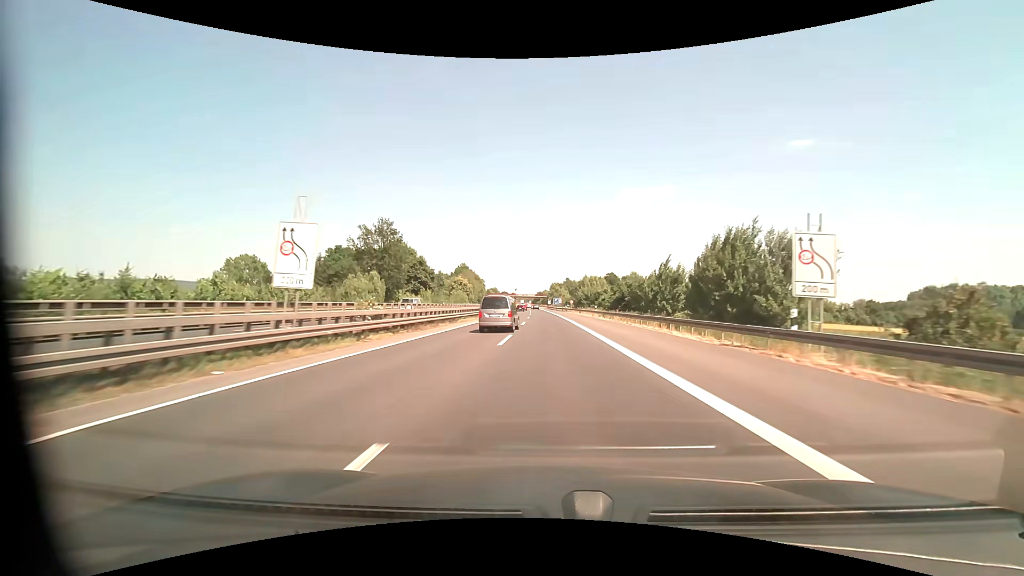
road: motorway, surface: asphalt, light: Day
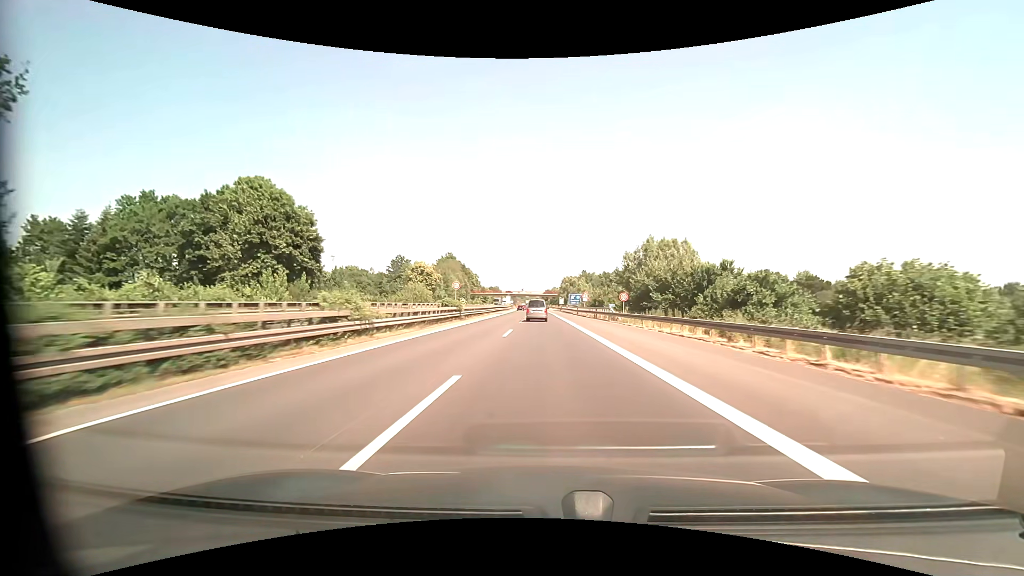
(-0.4, +67.6) m; -1°
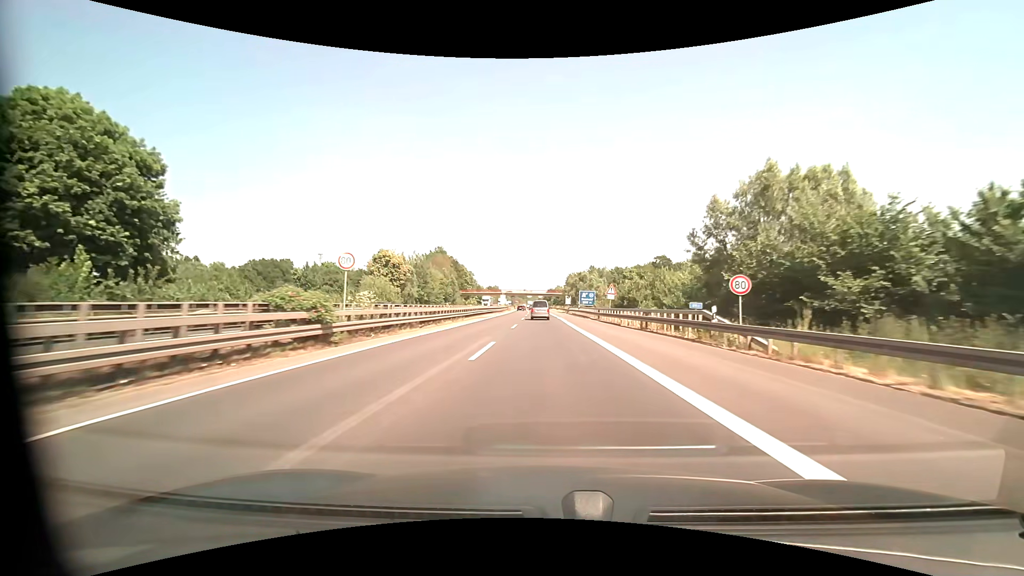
(-0.1, +27.2) m; 0°
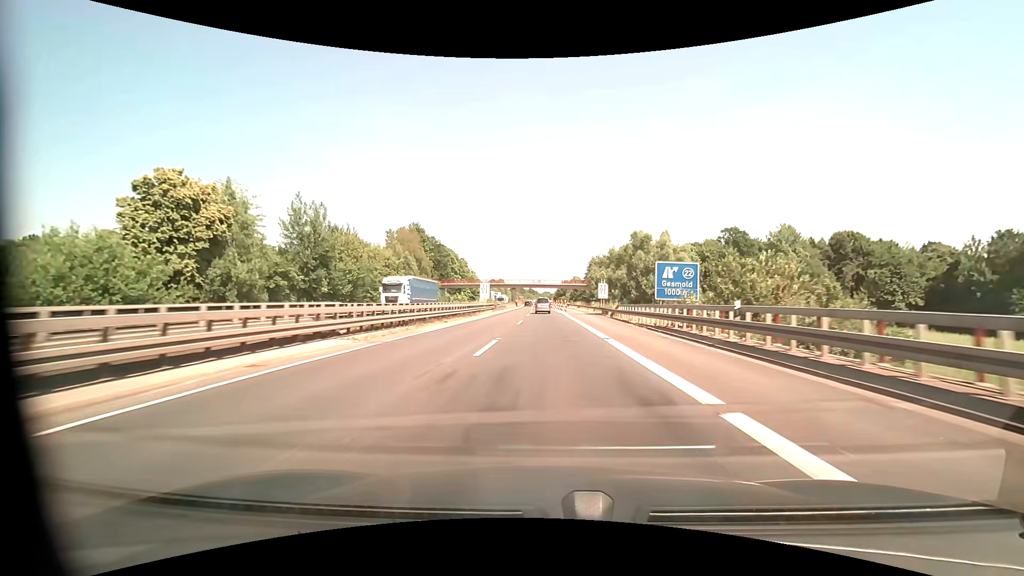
(-0.5, +54.0) m; -1°
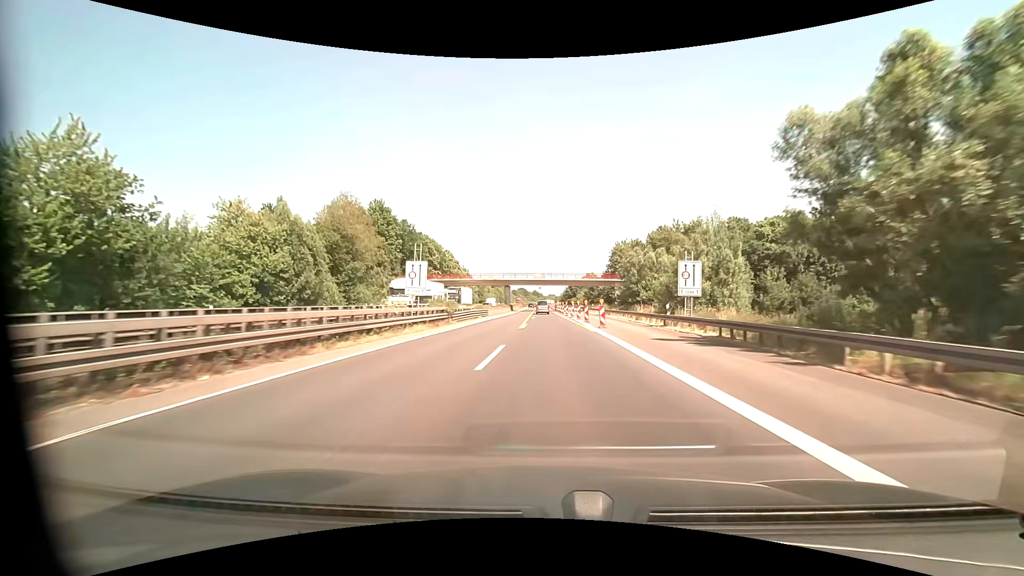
(-0.3, +38.0) m; -1°
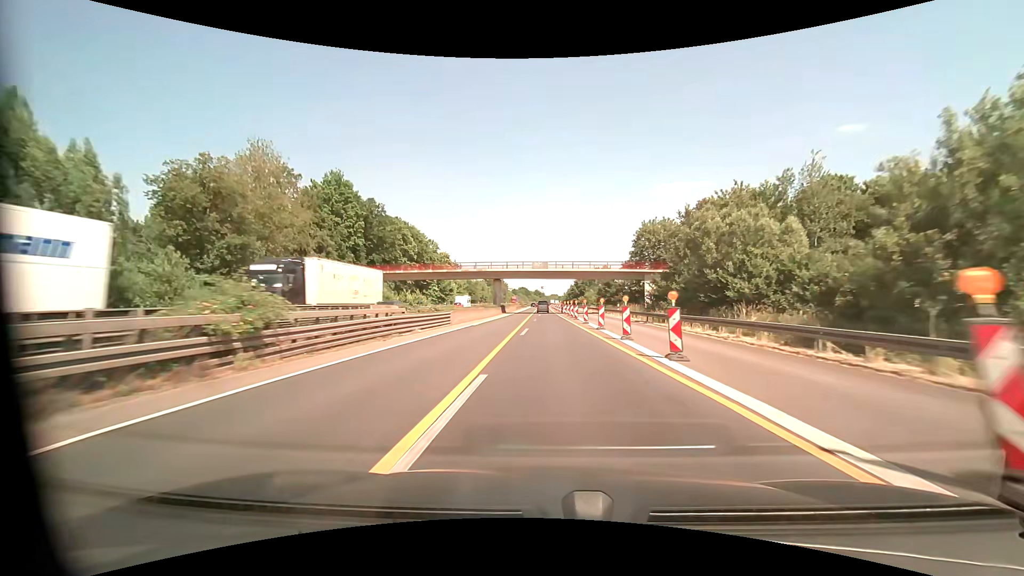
(-0.1, +24.7) m; 0°
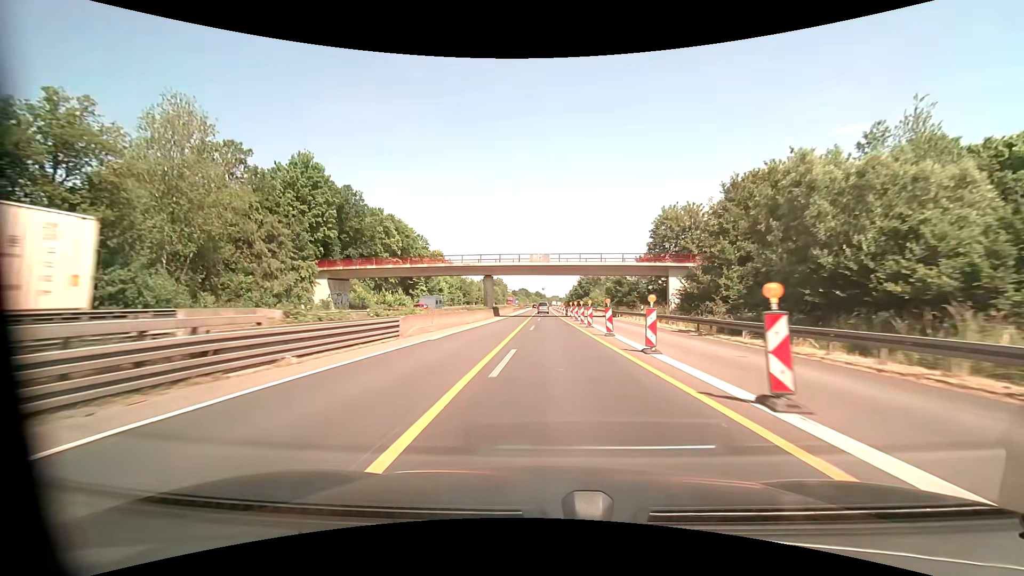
(0.0, +12.2) m; 0°
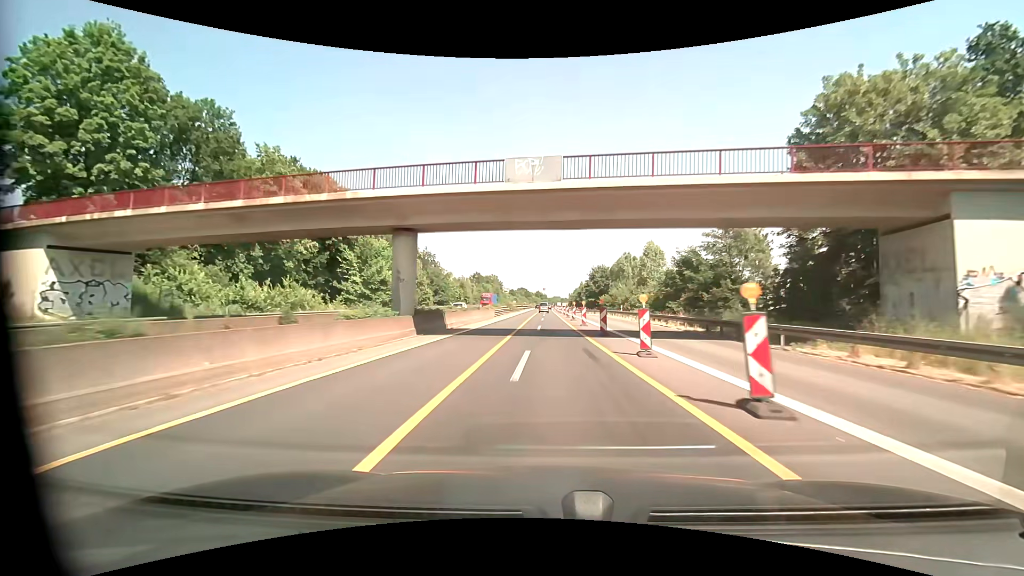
(0.0, +36.5) m; 0°
(0, +10) (0, +20) (0, +30) (0, +40) (0, +50) (0, +60) (0, +70) (0, +80) (0, +90) (0, +100) m
